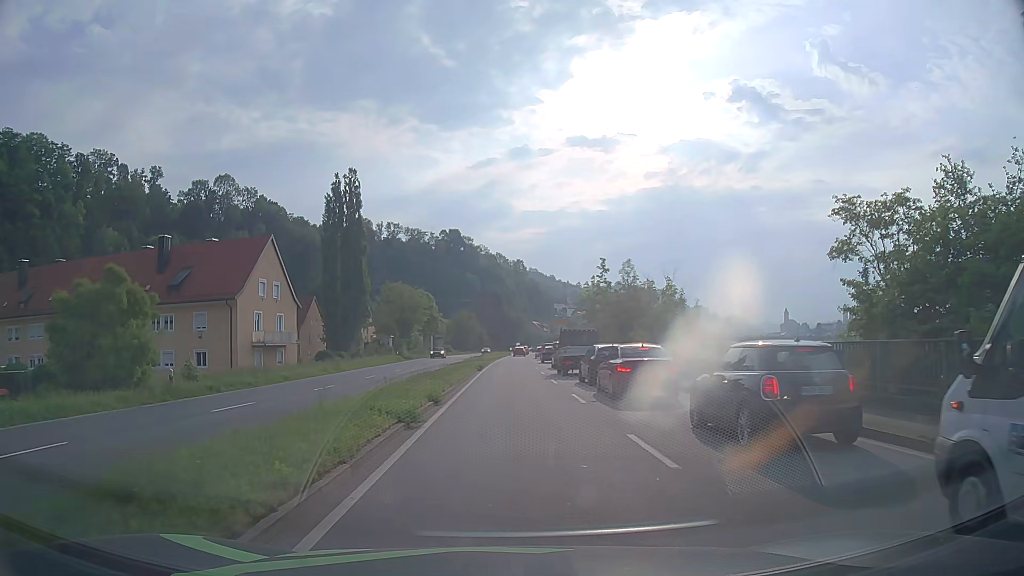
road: primary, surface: asphalt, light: Day
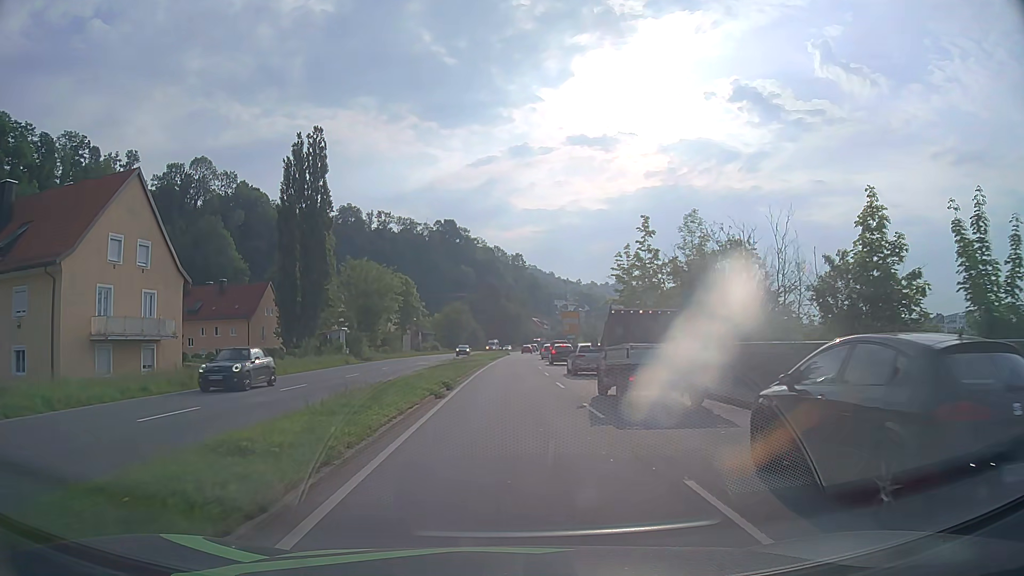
(+0.1, +22.0) m; 0°
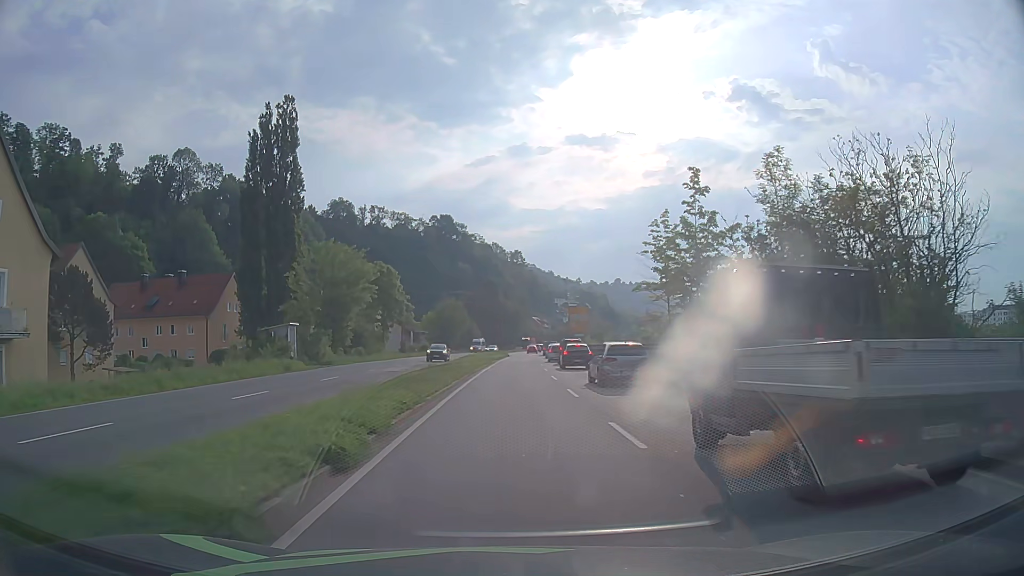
(0.0, +13.0) m; 0°
(0, +10) (0, +20) (0, +30) (0, +40) (+1, +50) (+1, +60) (+2, +70) (+2, +80) (+2, +90) (+3, +100) m
